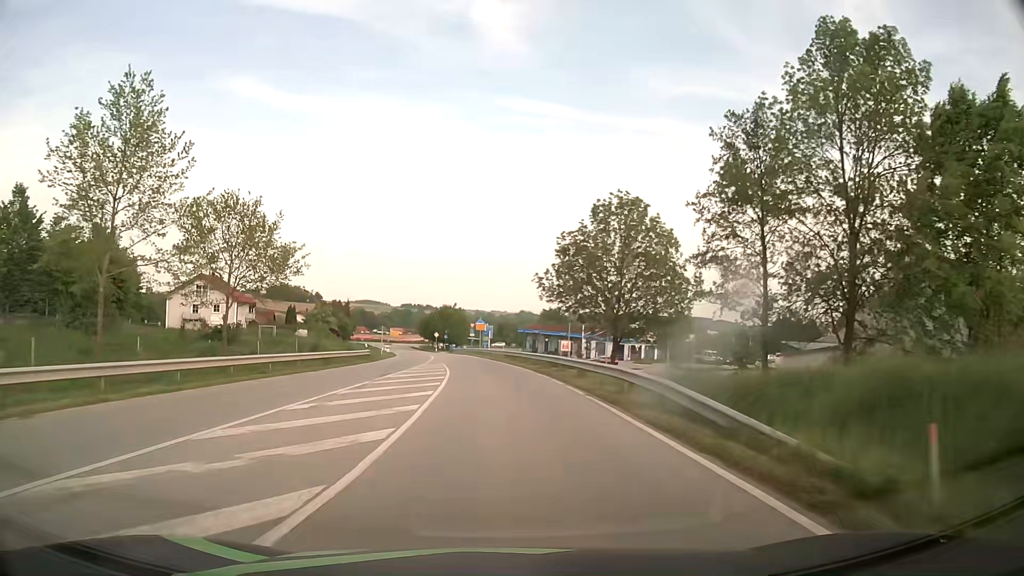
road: secondary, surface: asphalt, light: Day
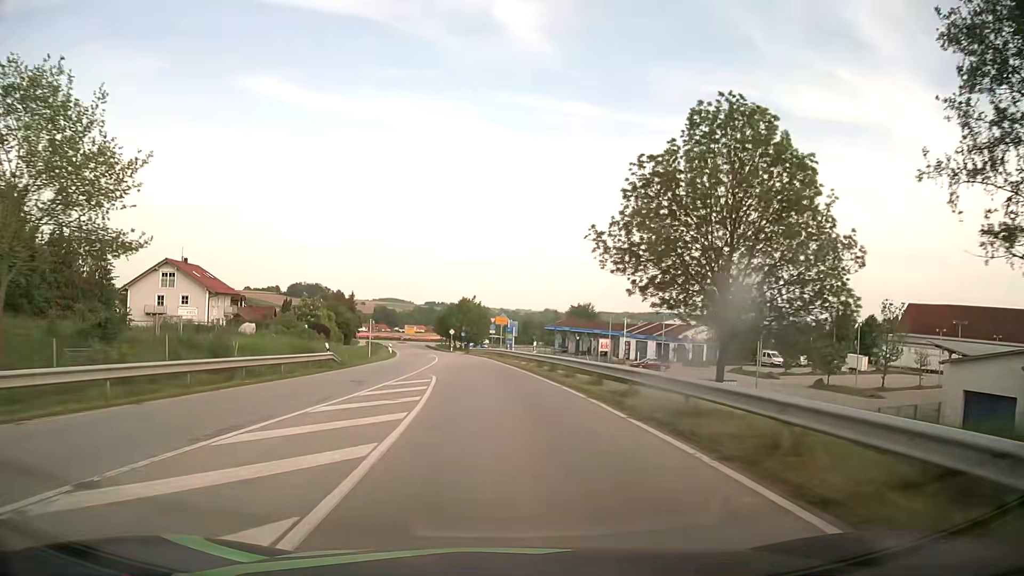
(-0.3, +16.9) m; -2°
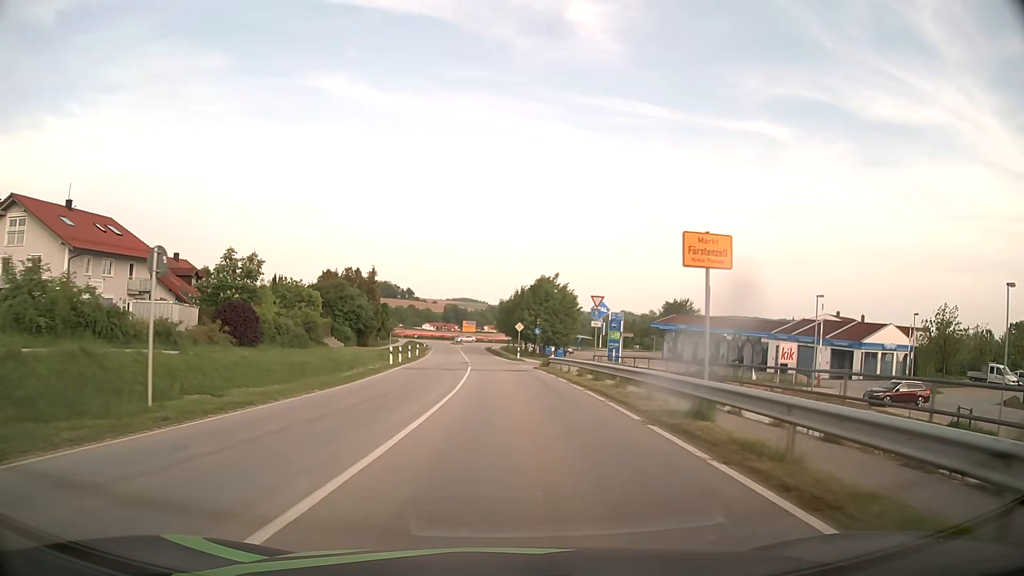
(-2.2, +39.6) m; -6°
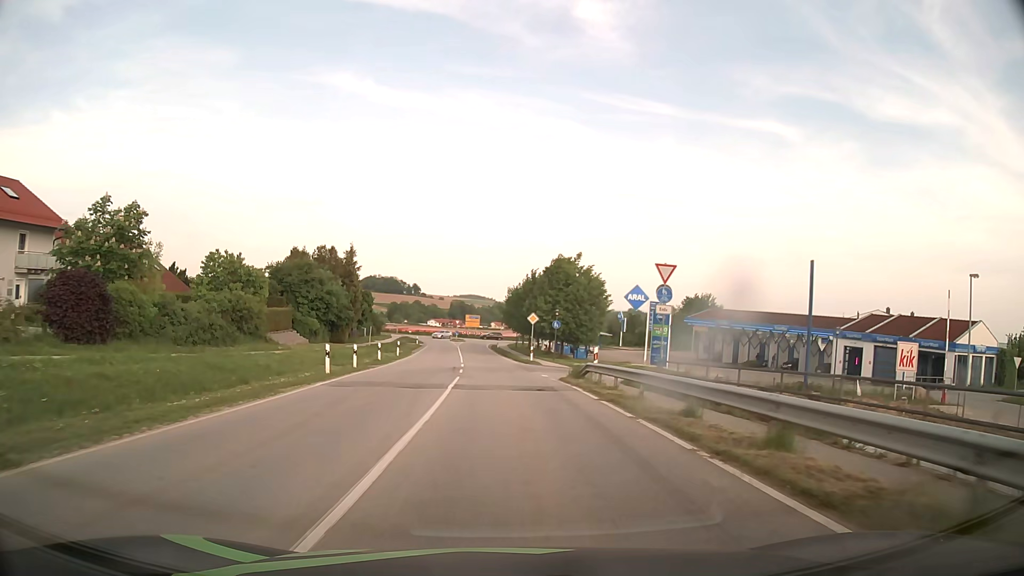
(-0.1, +15.5) m; -1°
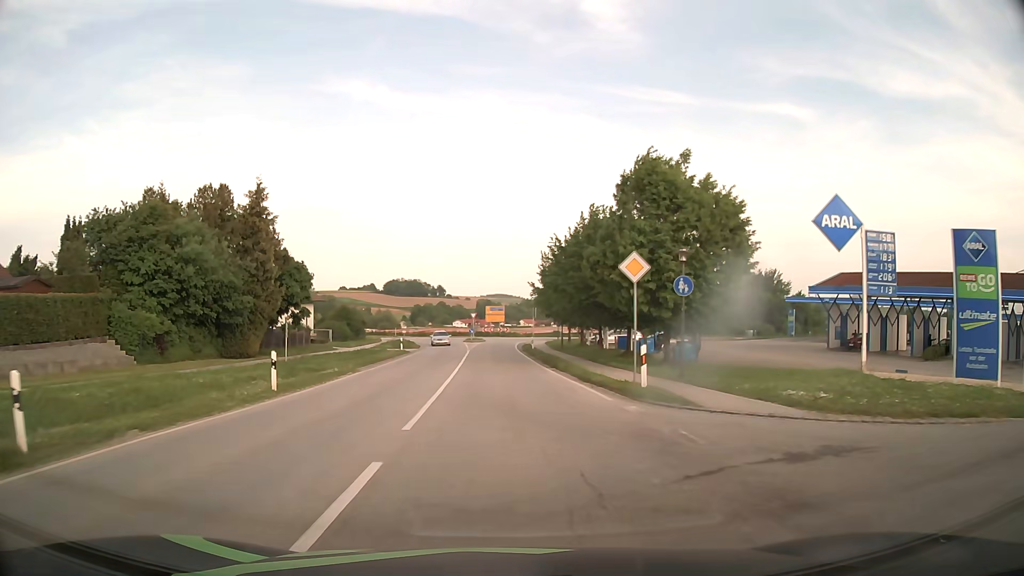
(-0.5, +30.8) m; -2°
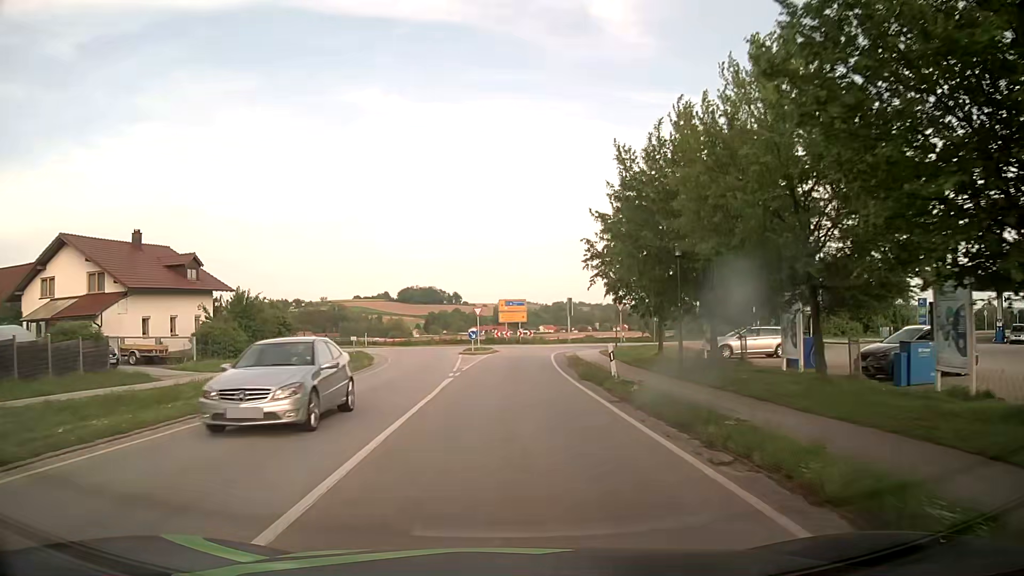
(-0.6, +30.2) m; -2°
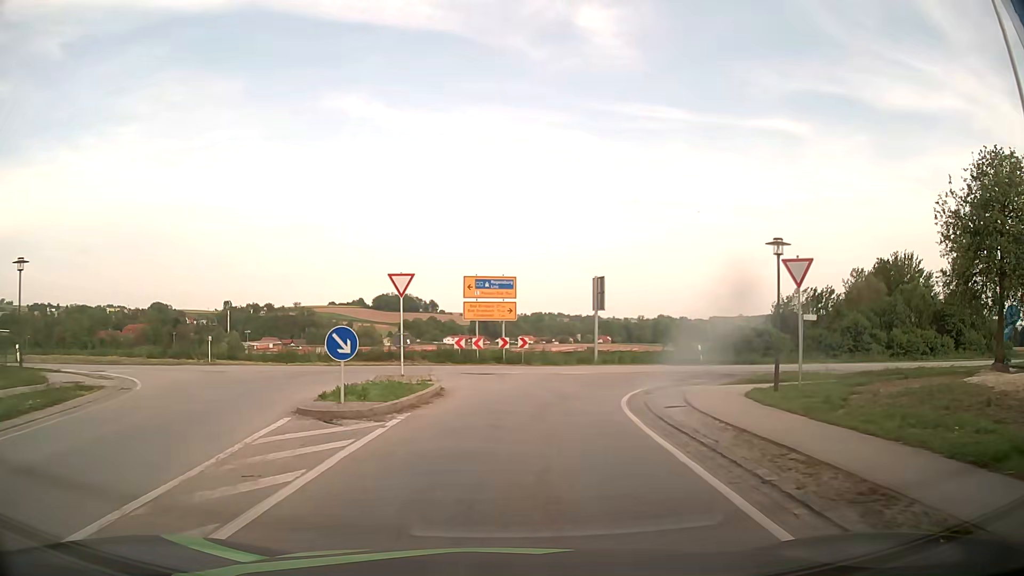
(+0.2, +30.4) m; +3°
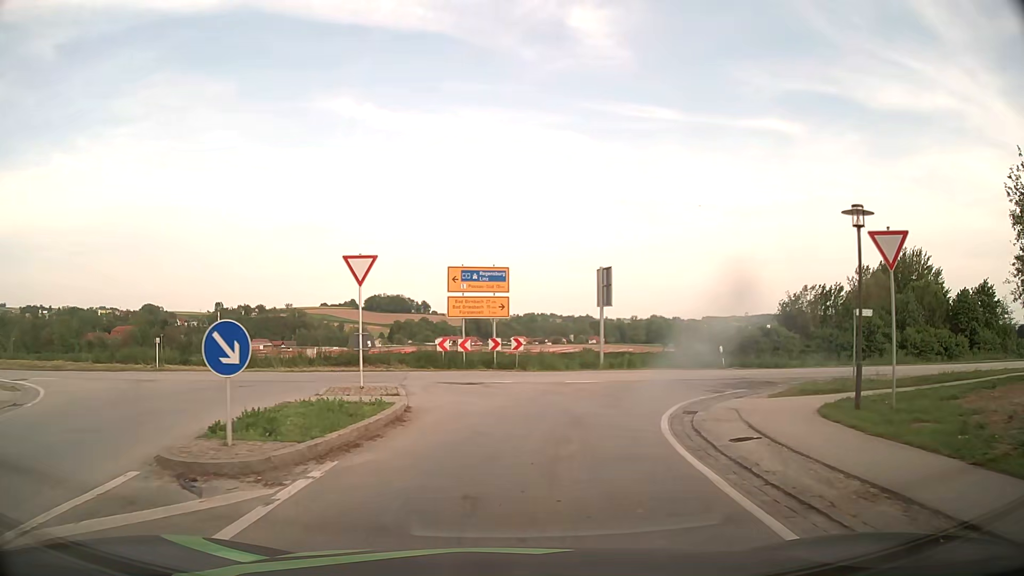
(0.0, +4.6) m; 0°
